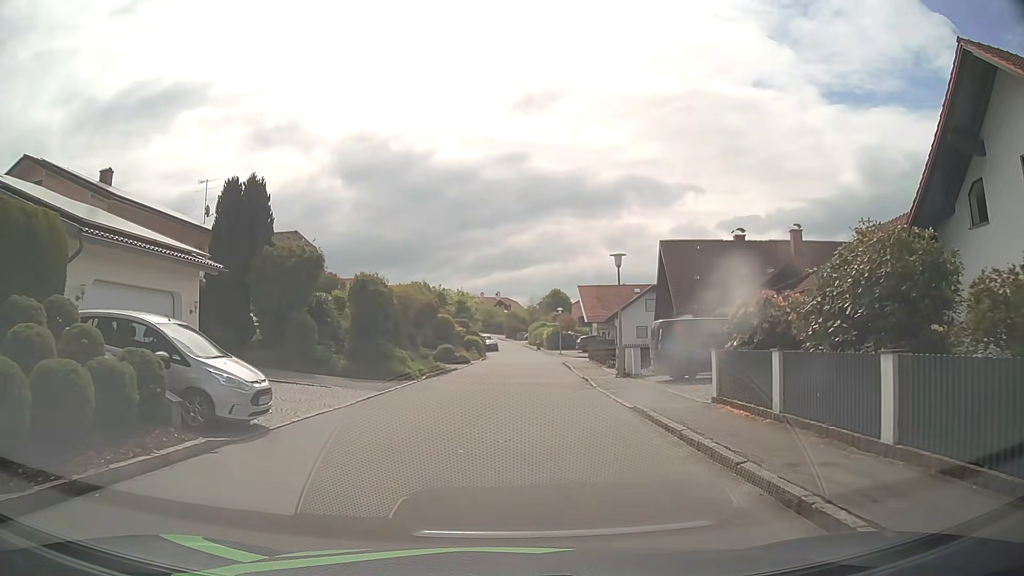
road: residential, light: Day
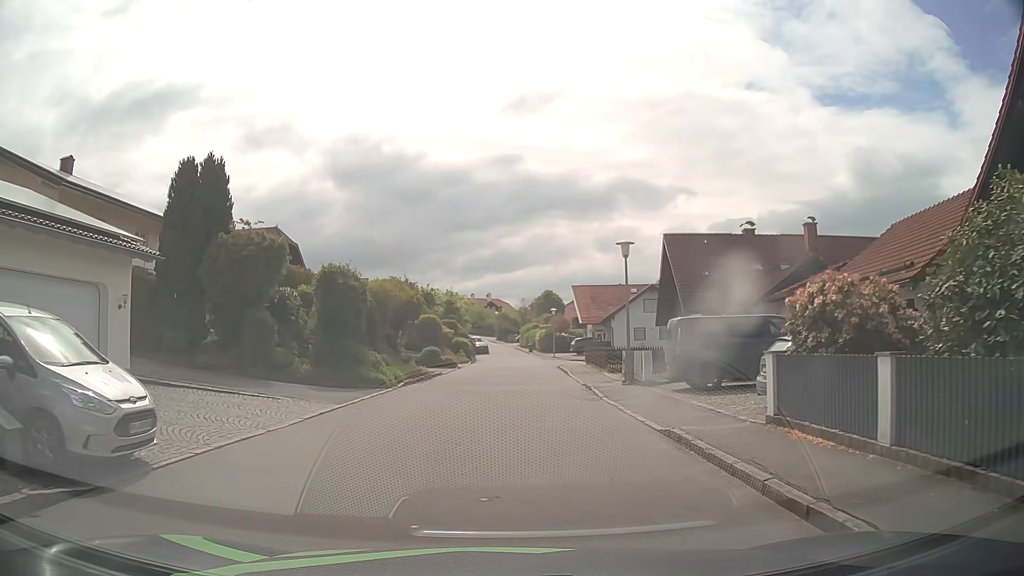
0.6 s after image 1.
(0.0, +3.6) m; +1°
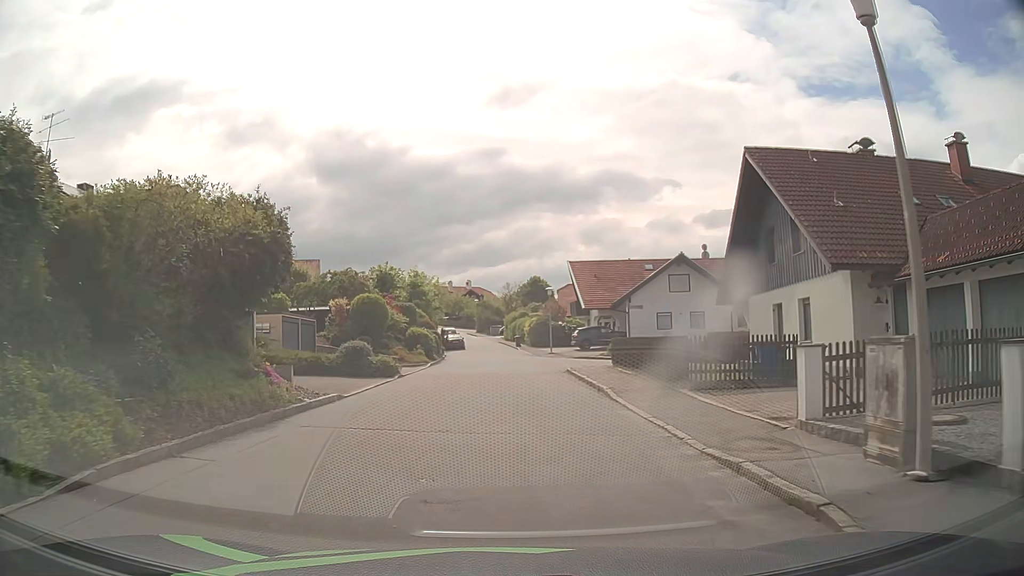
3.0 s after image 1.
(+0.1, +17.2) m; +1°
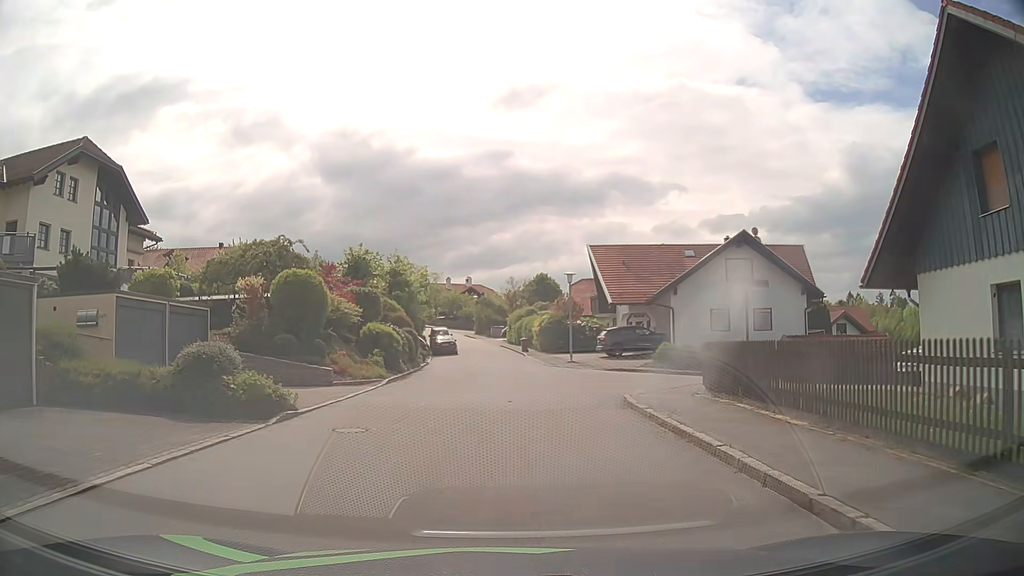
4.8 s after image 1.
(-0.1, +12.7) m; 0°
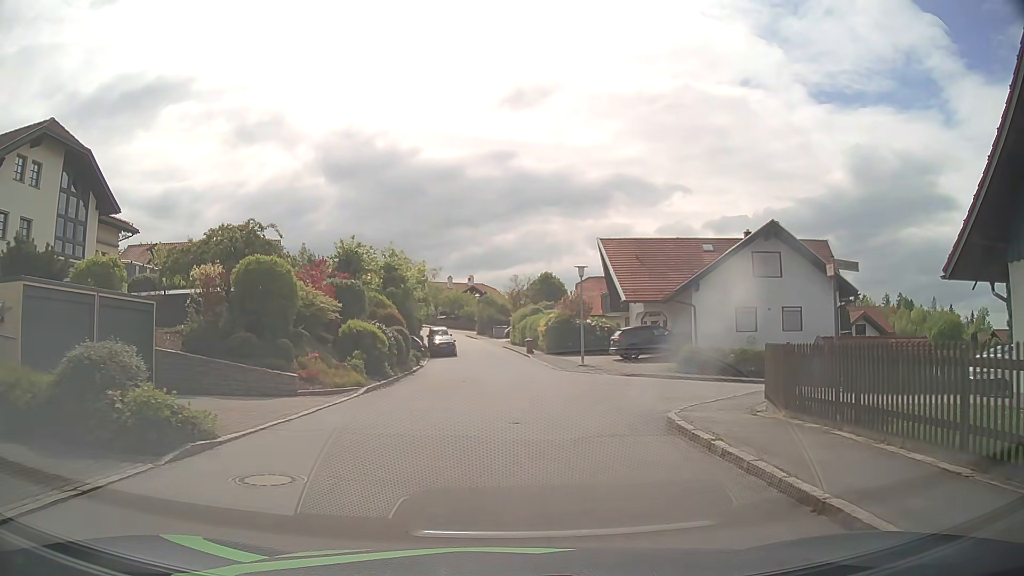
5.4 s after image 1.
(0.0, +3.7) m; -1°
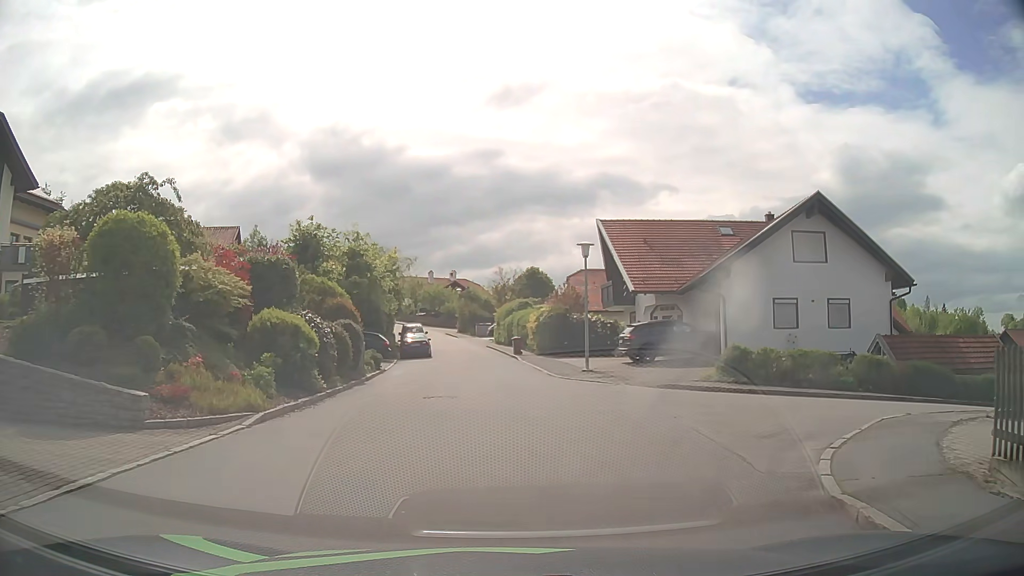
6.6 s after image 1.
(0.0, +6.7) m; +1°
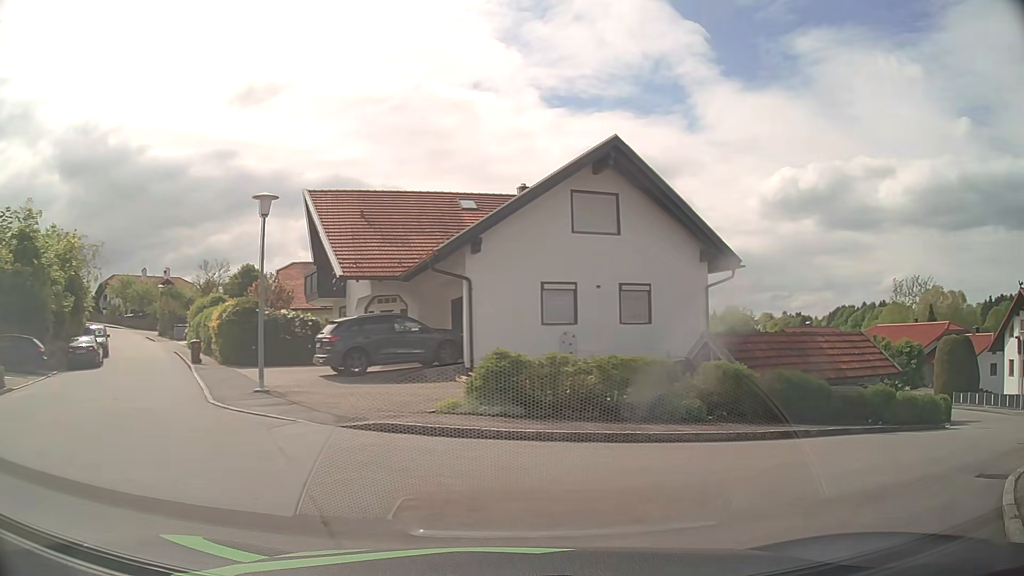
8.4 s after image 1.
(+1.4, +8.2) m; +23°
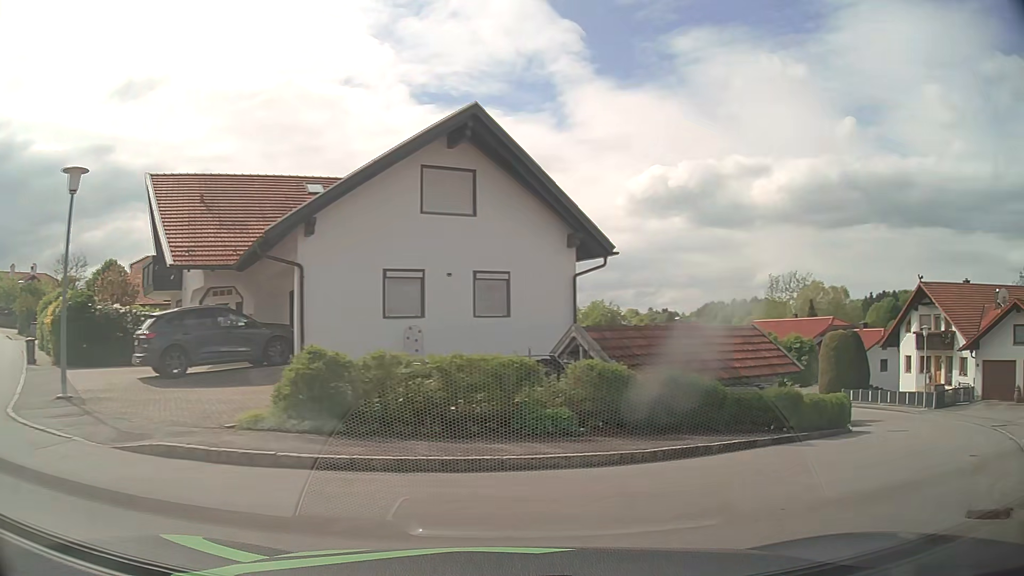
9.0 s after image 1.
(+0.2, +2.5) m; +12°
(+4, +9) (+11, +16) (+17, +24) (+20, +34) (+22, +43) (+22, +53) (+21, +63) (+19, +73) (+17, +83) (+15, +93) m
